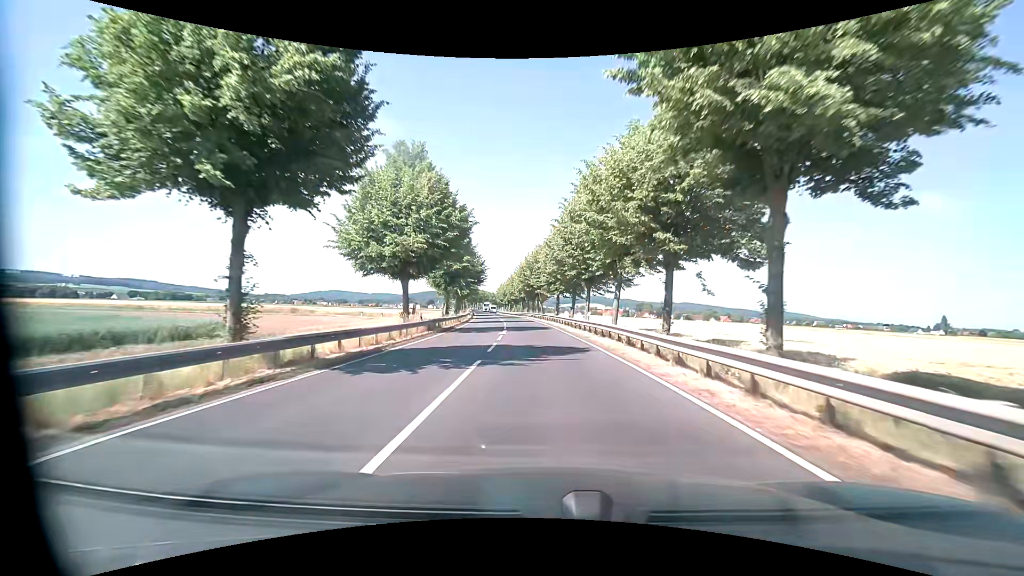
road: primary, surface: asphalt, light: Day
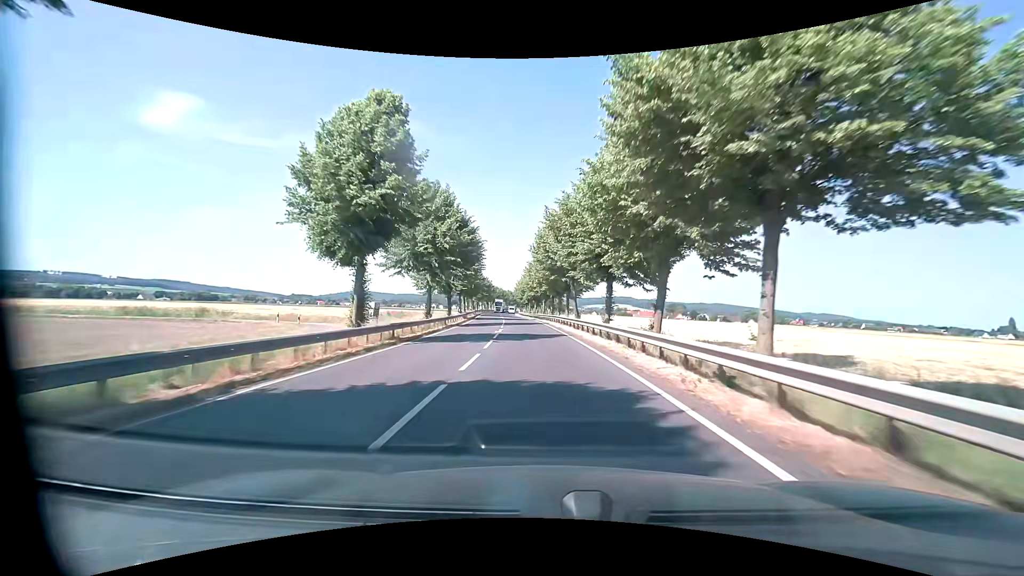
(-0.6, +29.5) m; -3°
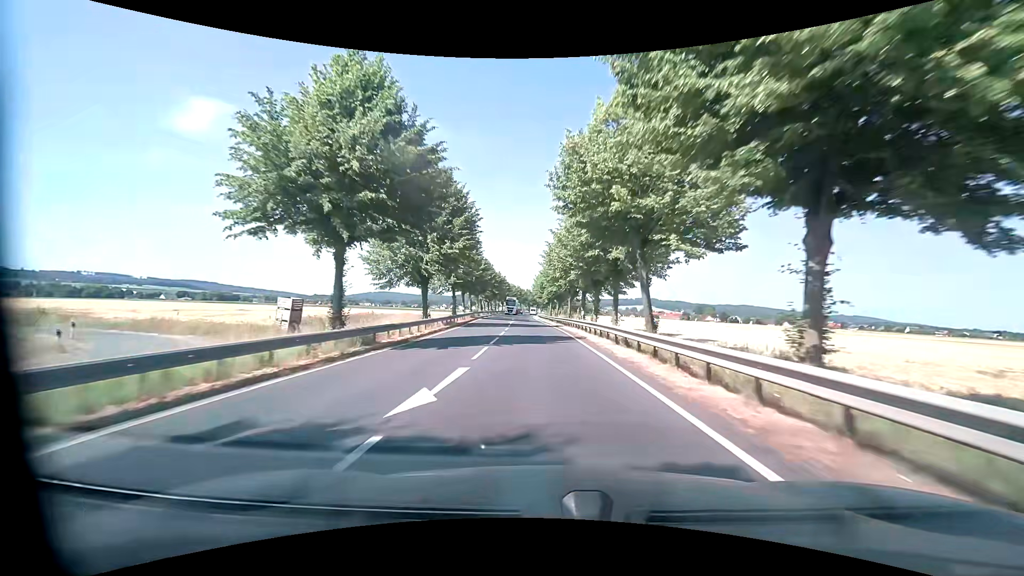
(-0.4, +21.7) m; -2°
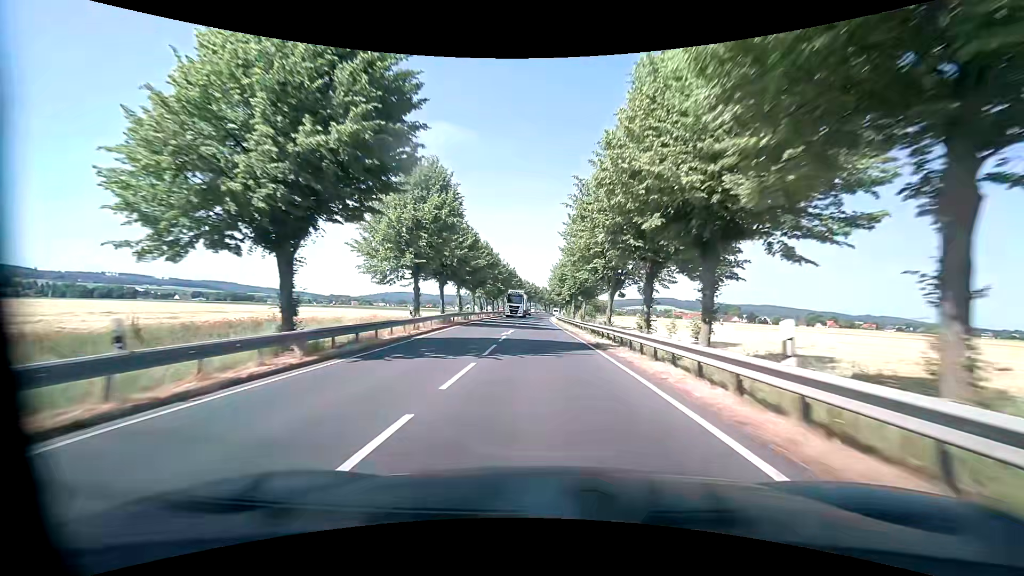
(-0.6, +23.3) m; -2°
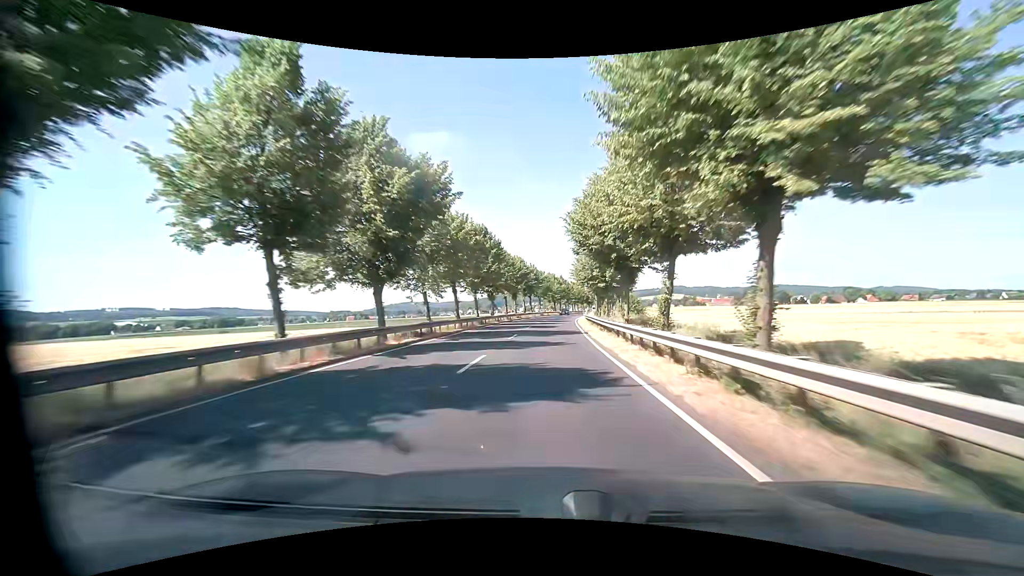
(-1.2, +64.9) m; -2°
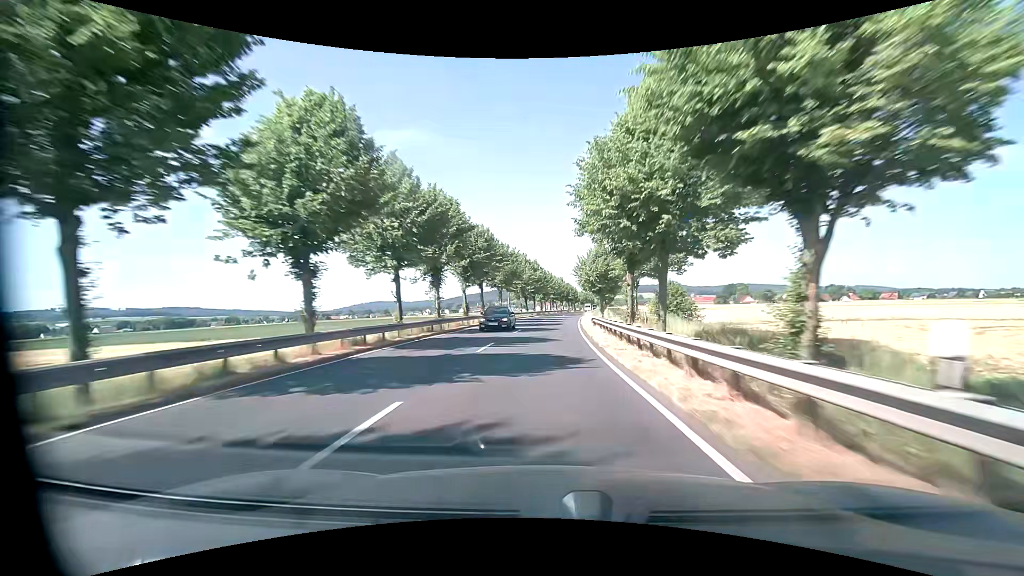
(+1.4, +43.2) m; +4°
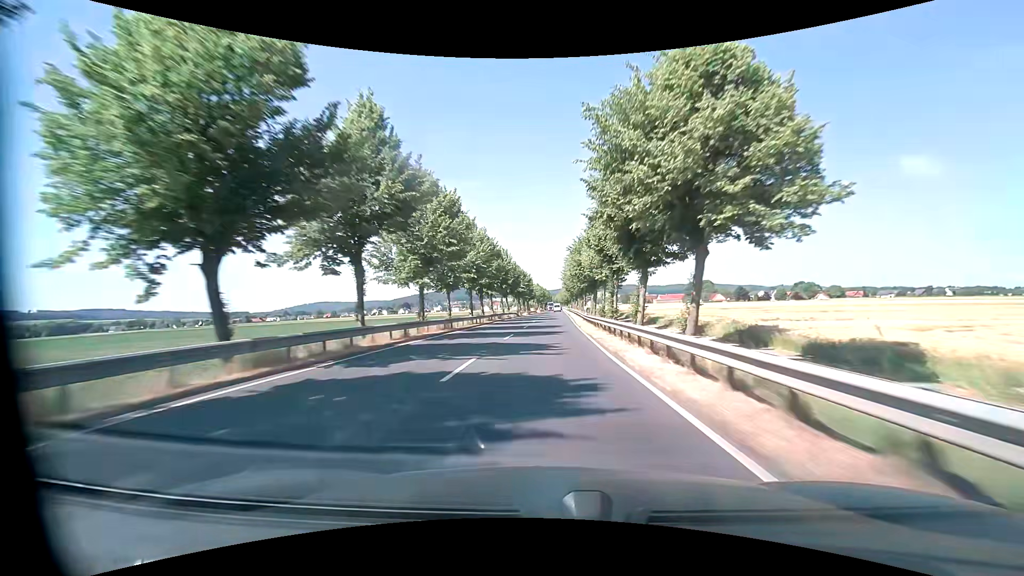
(+3.7, +77.5) m; +6°
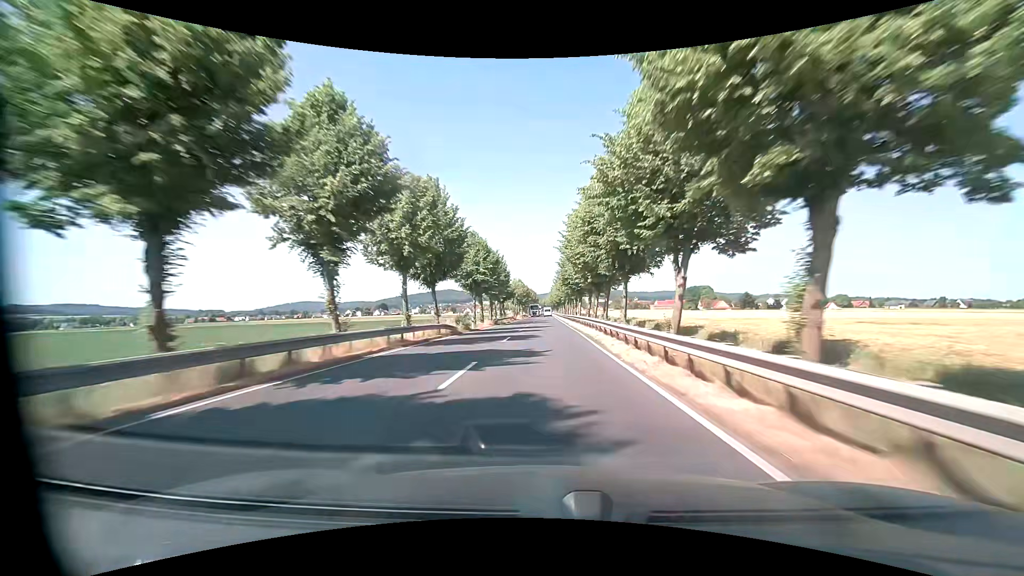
(+0.3, +48.3) m; +1°
(0, +10) (0, +20) (0, +30) (0, +40) (0, +50) (0, +60) (0, +70) (0, +80) (0, +90) (0, +100) m
